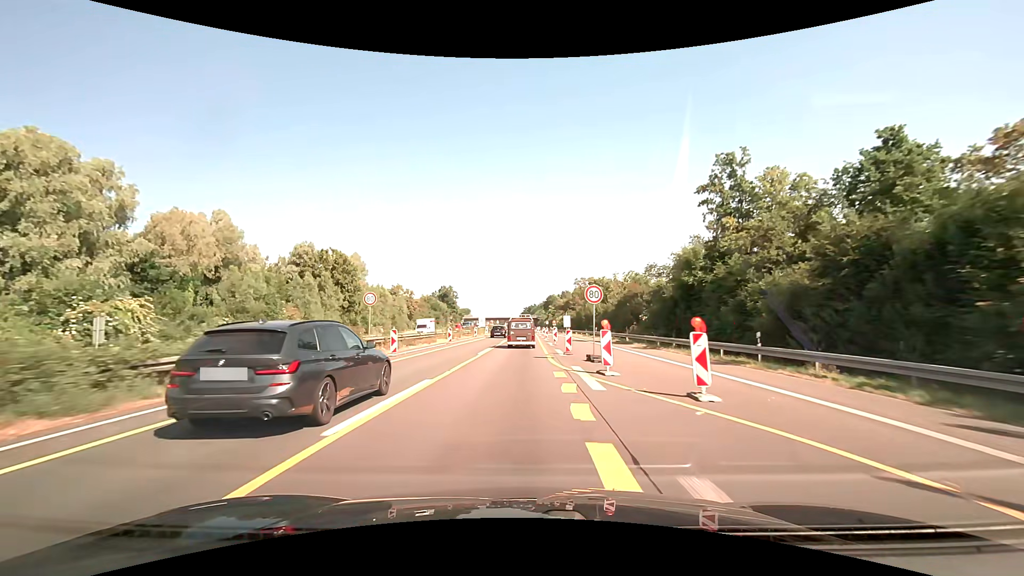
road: motorway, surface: asphalt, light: Day
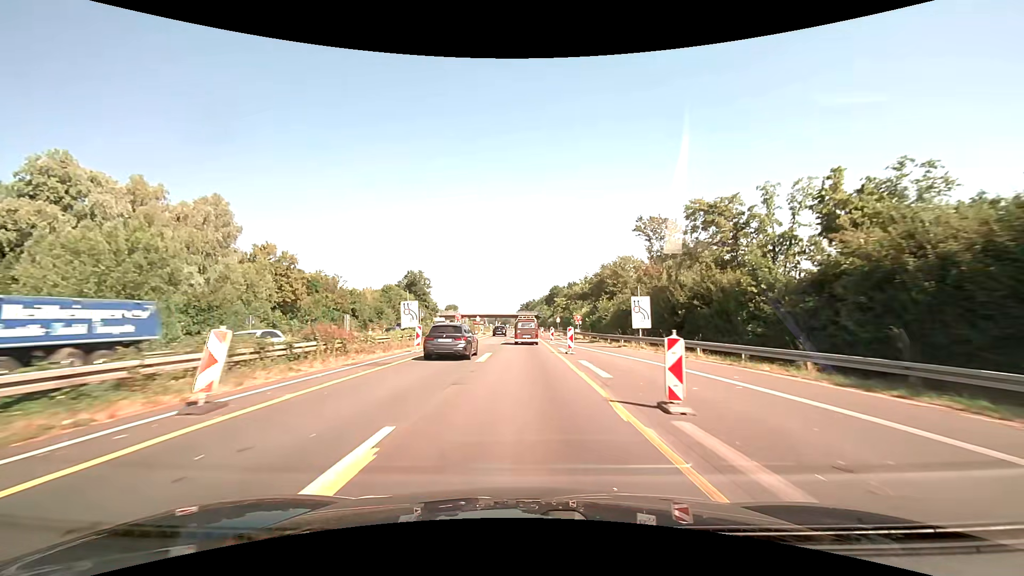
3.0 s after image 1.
(+0.1, +60.1) m; 0°
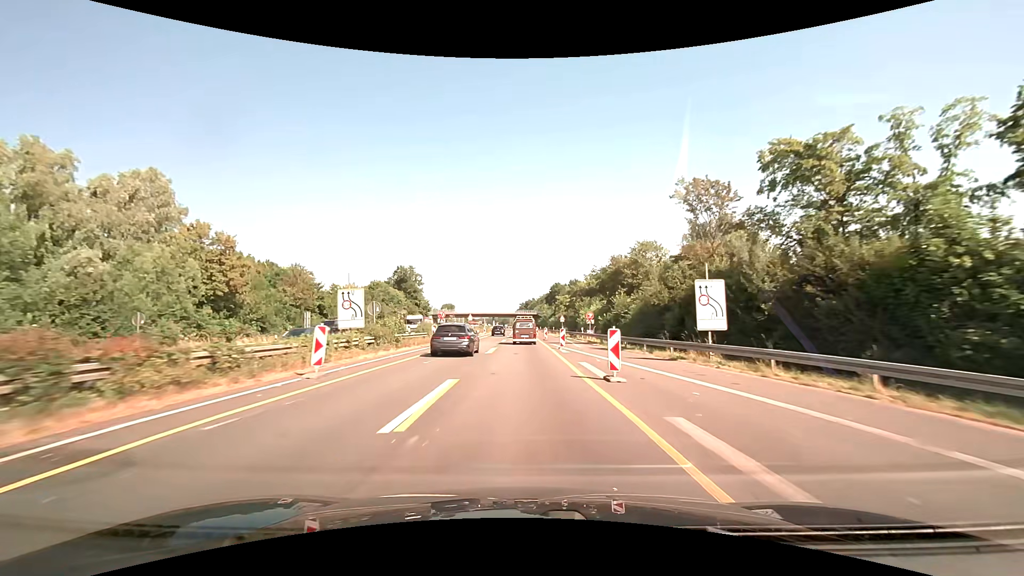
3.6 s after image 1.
(0.0, +12.4) m; 0°
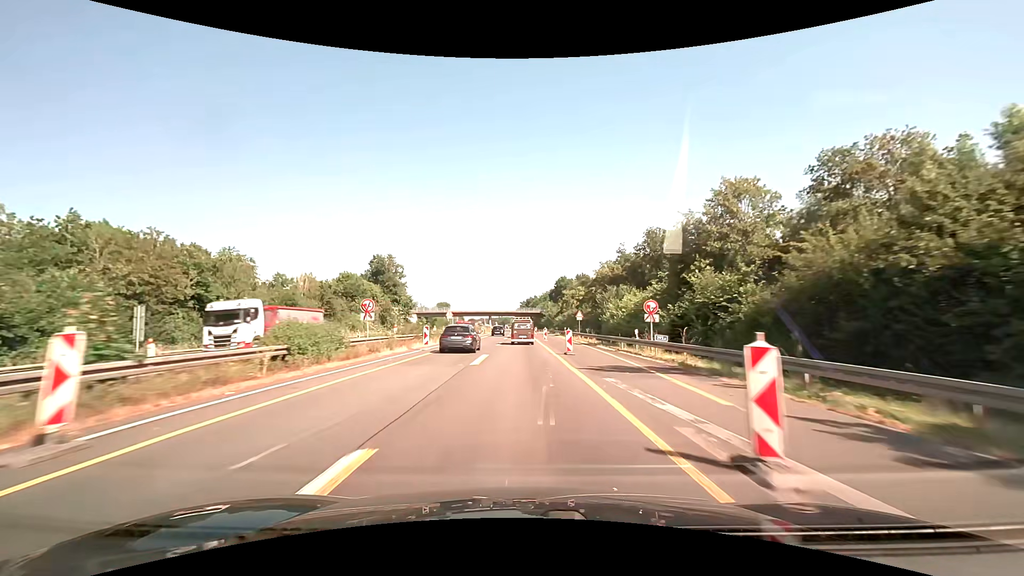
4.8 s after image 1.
(0.0, +24.9) m; 0°
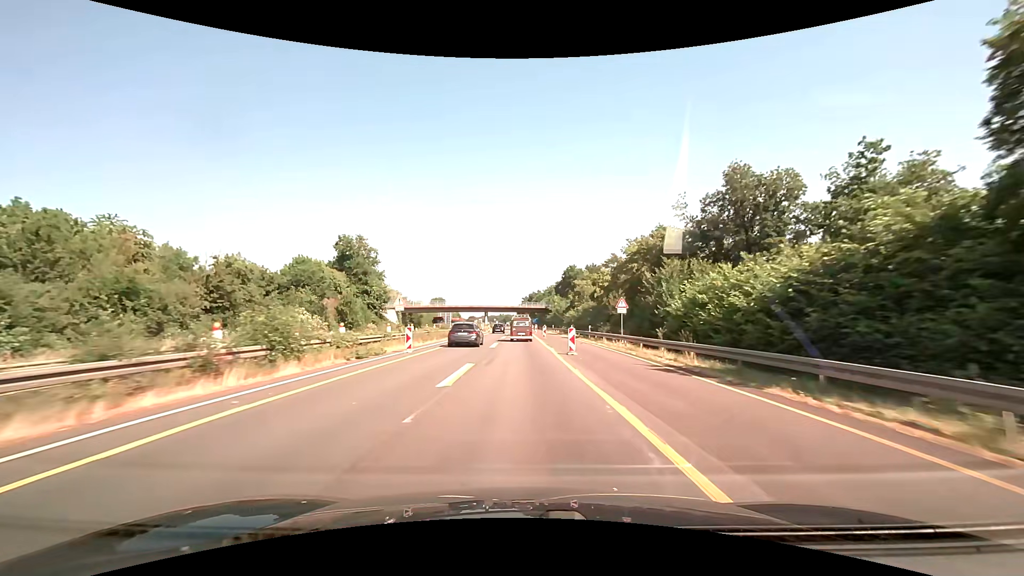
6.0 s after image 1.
(-0.1, +24.9) m; 0°
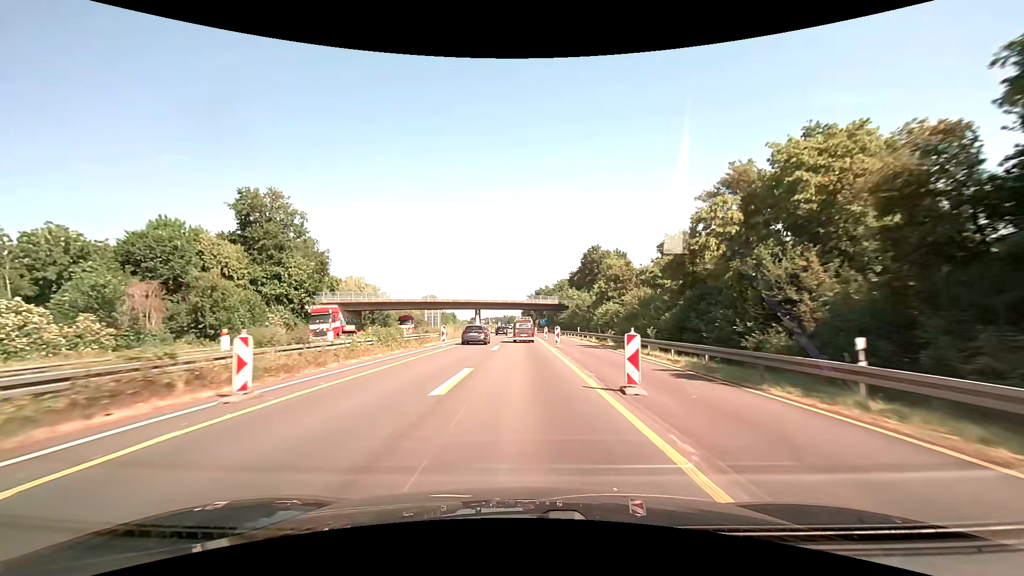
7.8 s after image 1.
(-0.2, +37.2) m; -1°
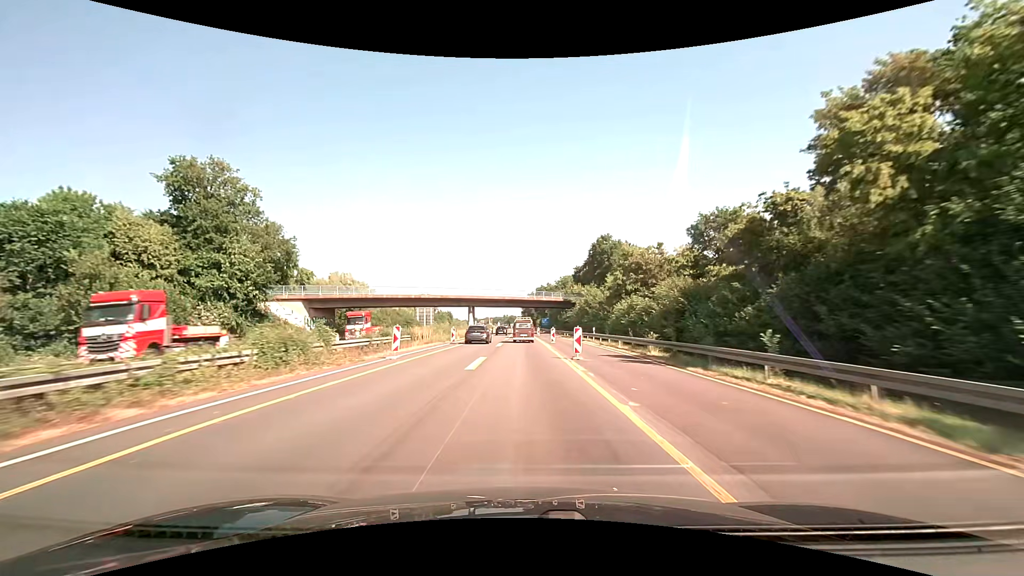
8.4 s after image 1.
(0.0, +12.3) m; 0°
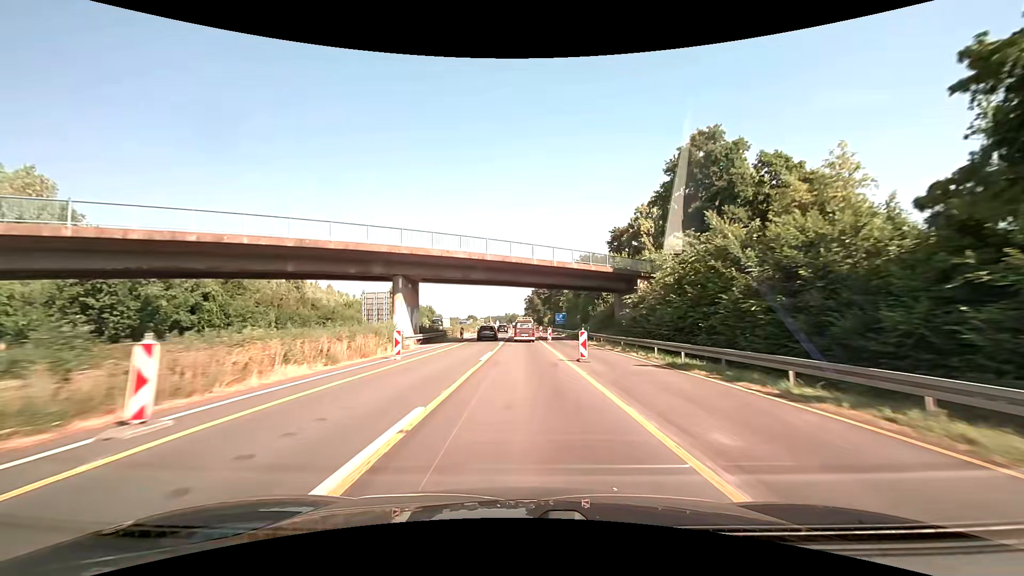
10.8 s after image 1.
(-0.4, +49.3) m; -1°
(0, +10) (0, +20) (0, +30) (0, +40) (0, +50) (0, +60) (0, +70) (0, +80) (-1, +90) (-1, +100) m
